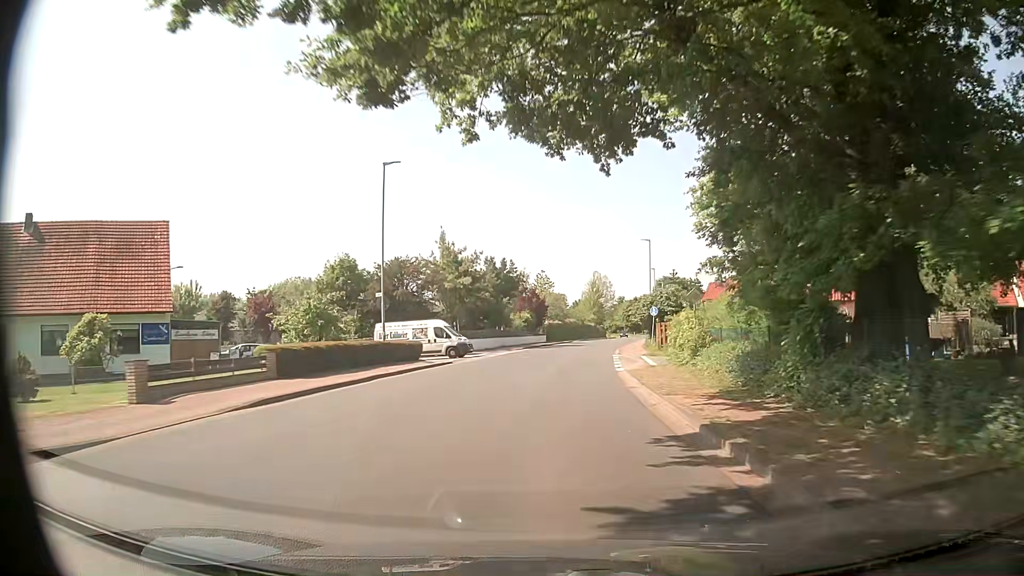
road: tertiary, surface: asphalt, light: Day
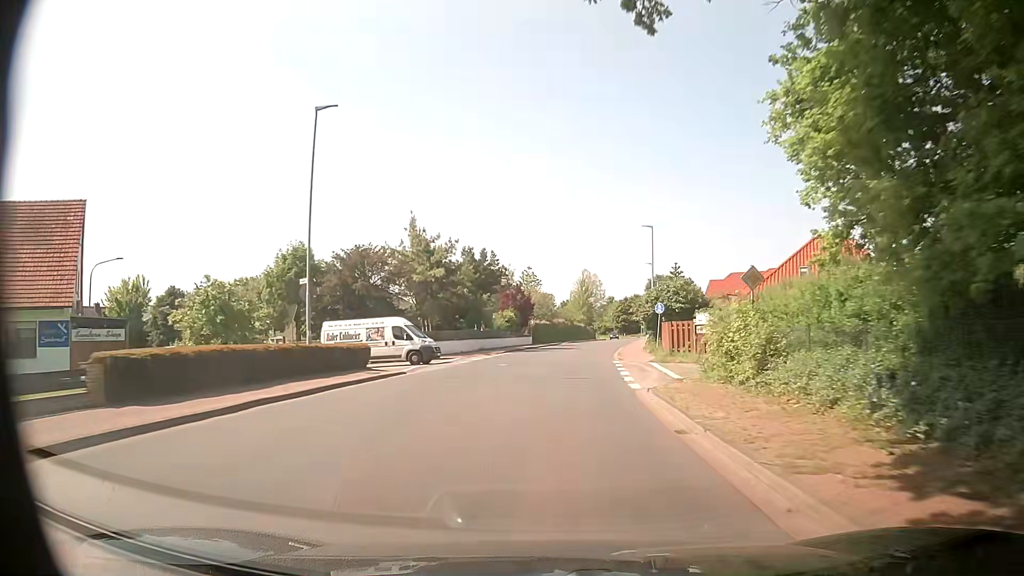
(0.0, +8.0) m; 0°
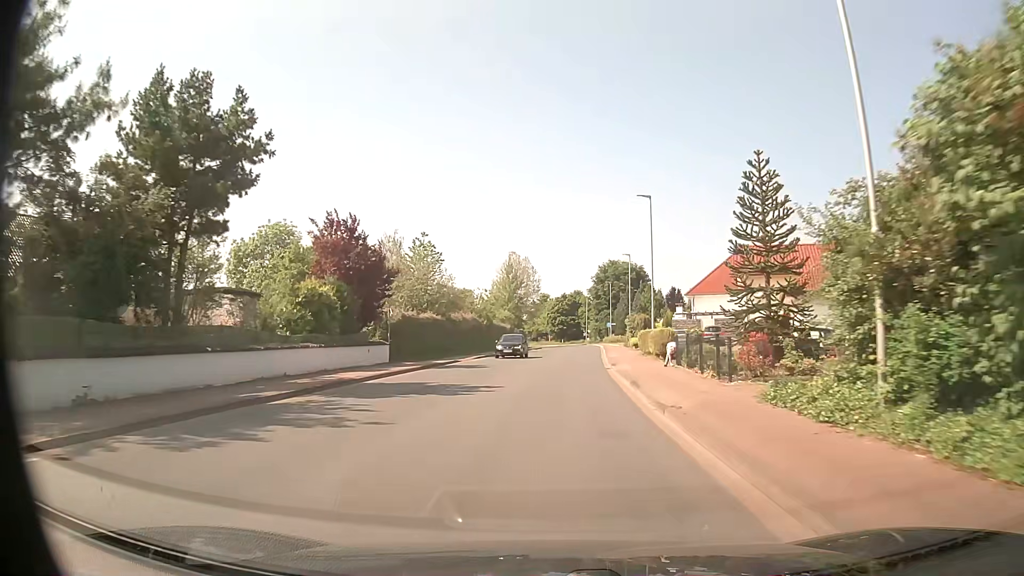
(+2.4, +40.2) m; +6°
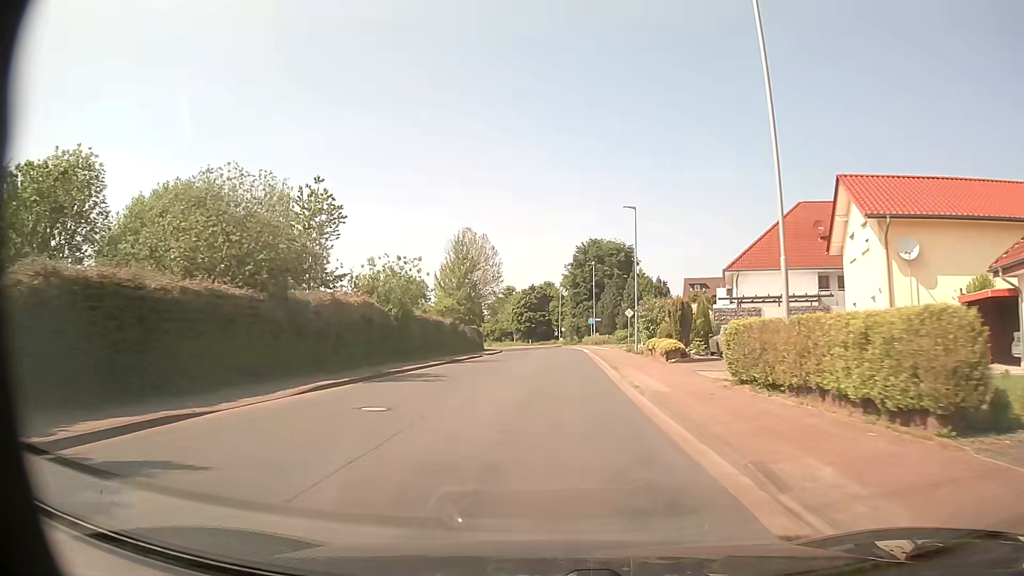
(+0.7, +24.5) m; +3°
(0, +10) (0, +20) (+1, +30) (+1, +40) (+1, +50) (+1, +60) (+1, +70) (0, +80) (0, +90) (-2, +100) m
